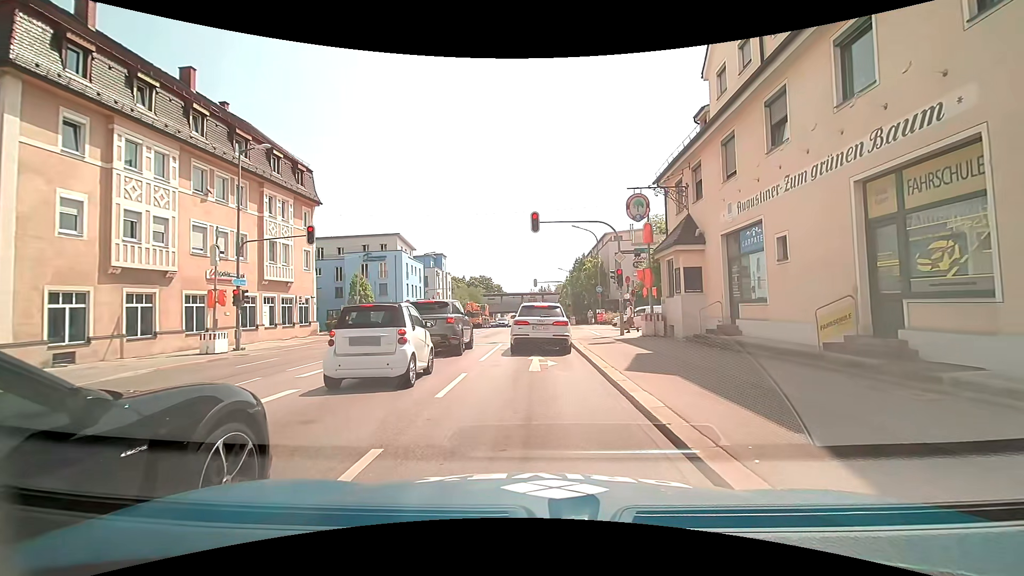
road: primary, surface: asphalt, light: Day
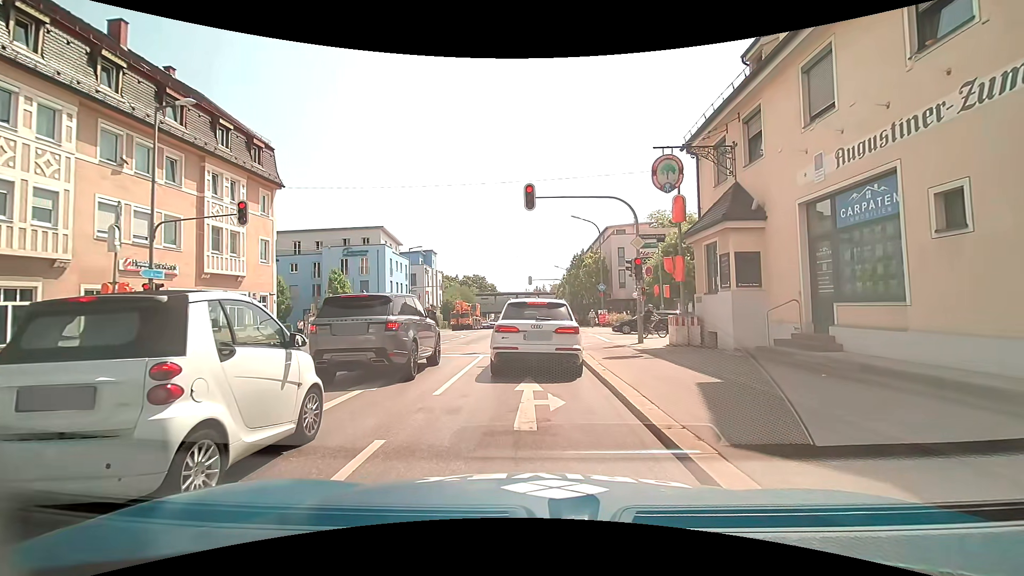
(0.0, +5.5) m; -1°
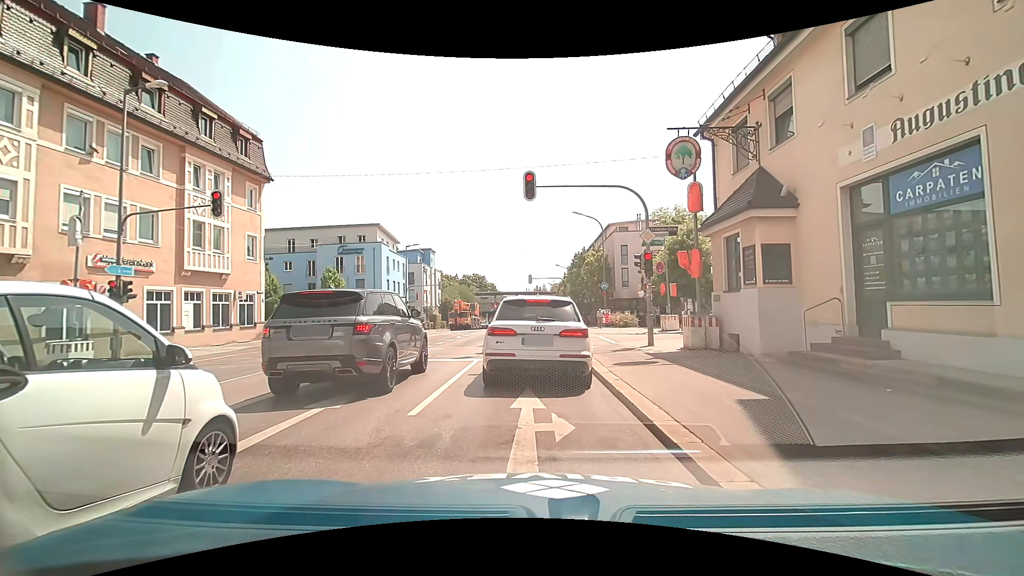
(0.0, +1.6) m; 0°
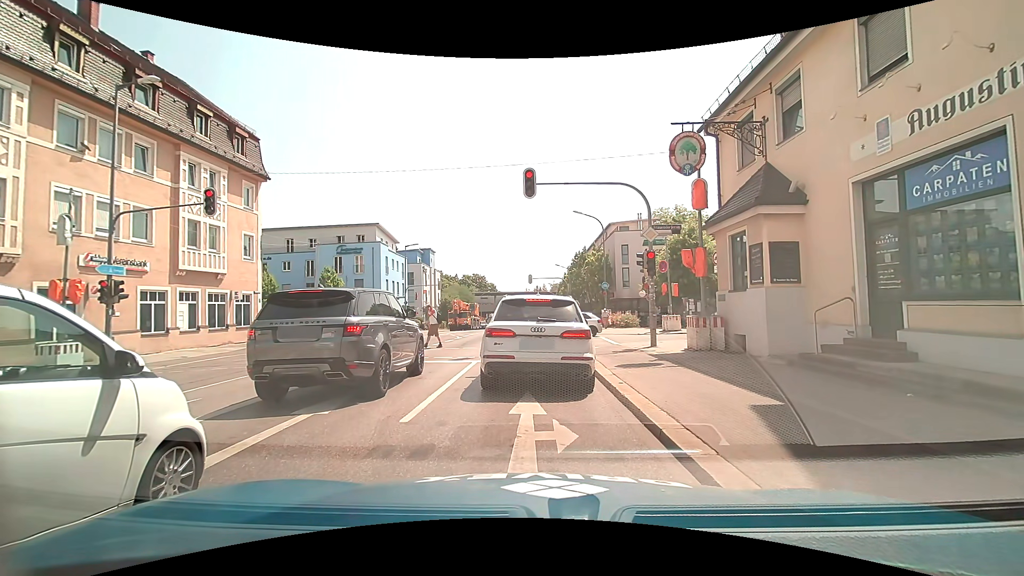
(0.0, +0.4) m; 0°
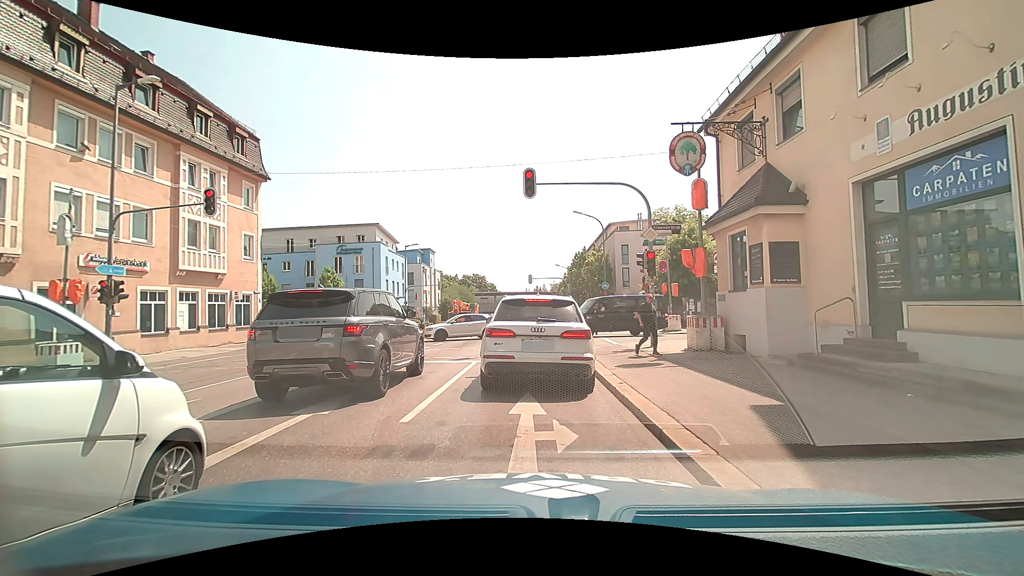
(0.0, 0.0) m; 0°
